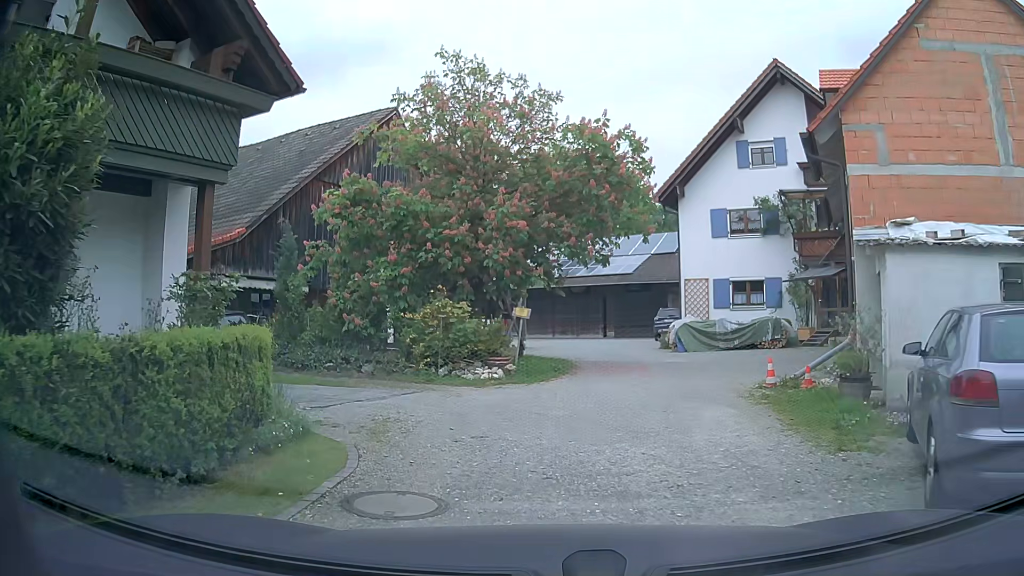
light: Day
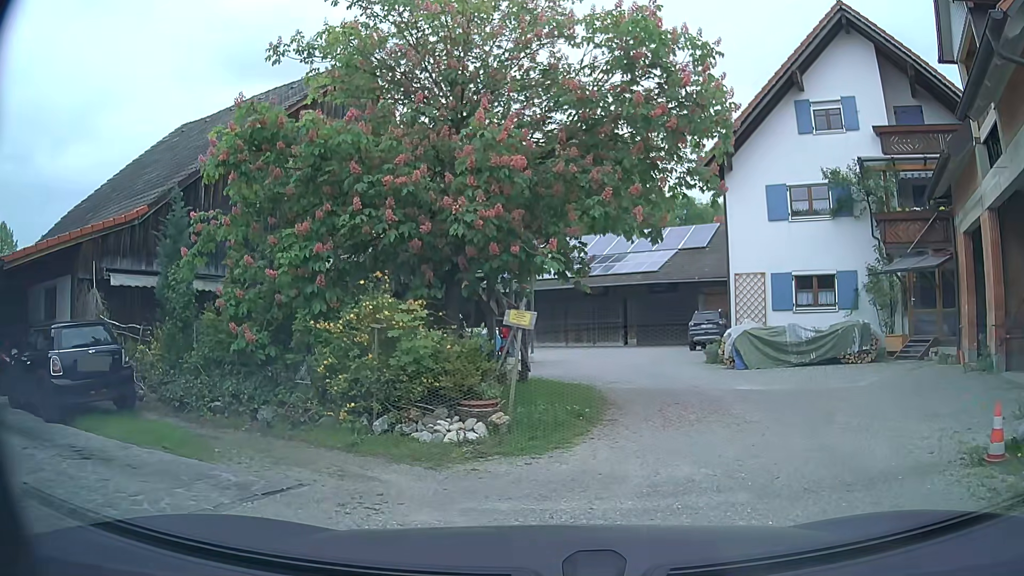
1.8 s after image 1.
(0.0, +5.8) m; +1°
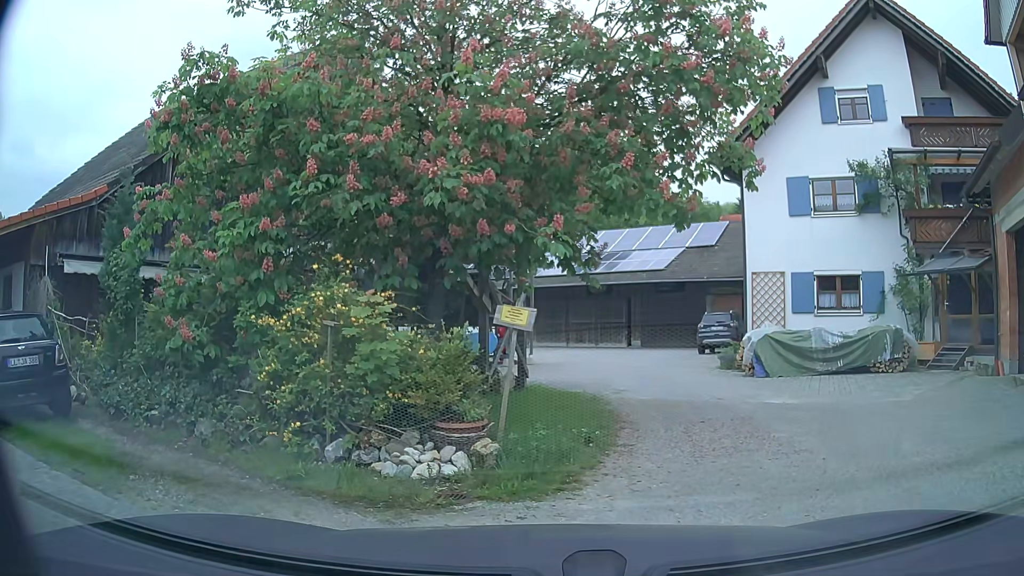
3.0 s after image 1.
(0.0, +1.5) m; -1°
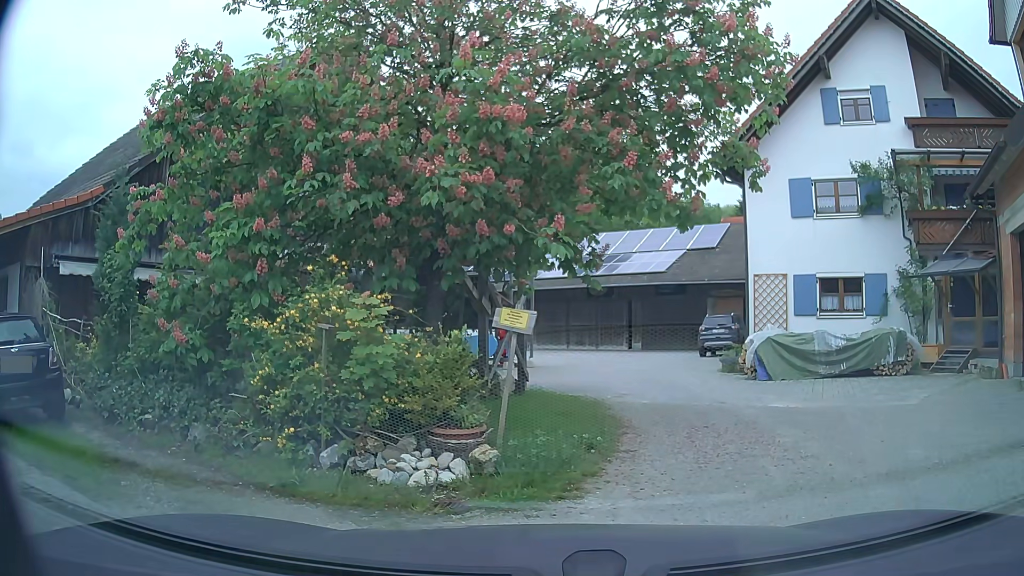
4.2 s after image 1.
(0.0, +0.2) m; 0°
